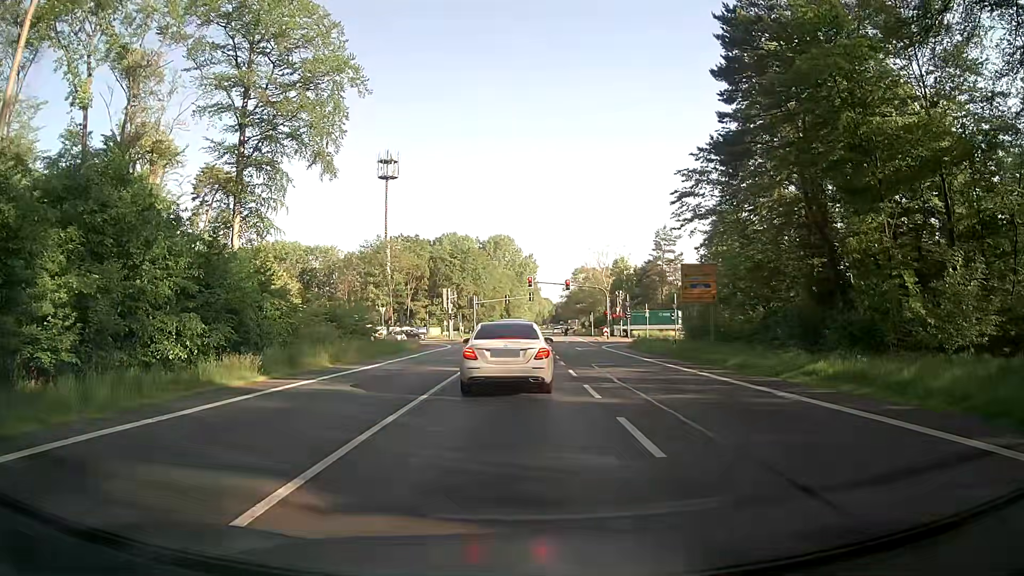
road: primary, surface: asphalt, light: Day
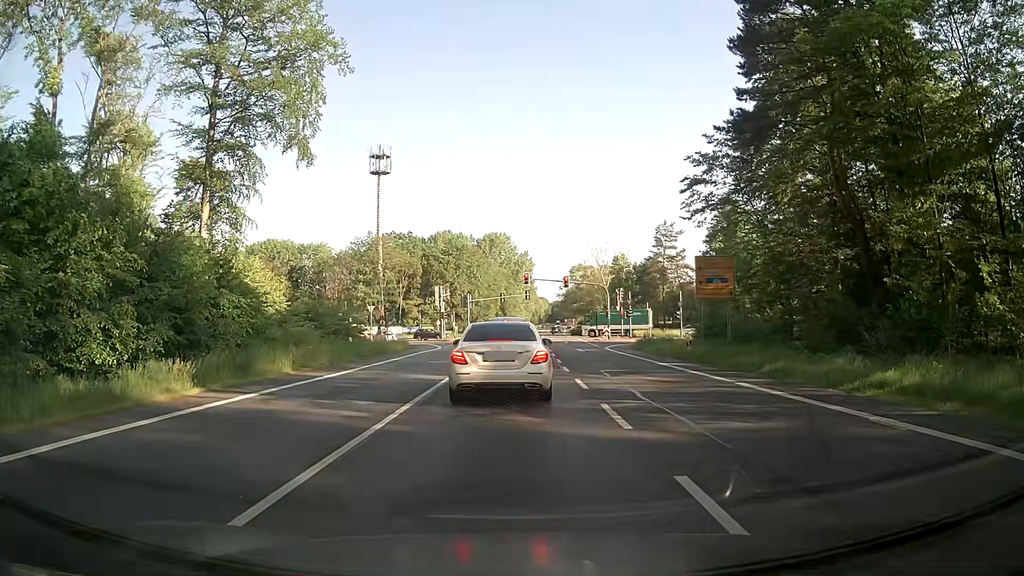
(0.0, +4.0) m; 0°
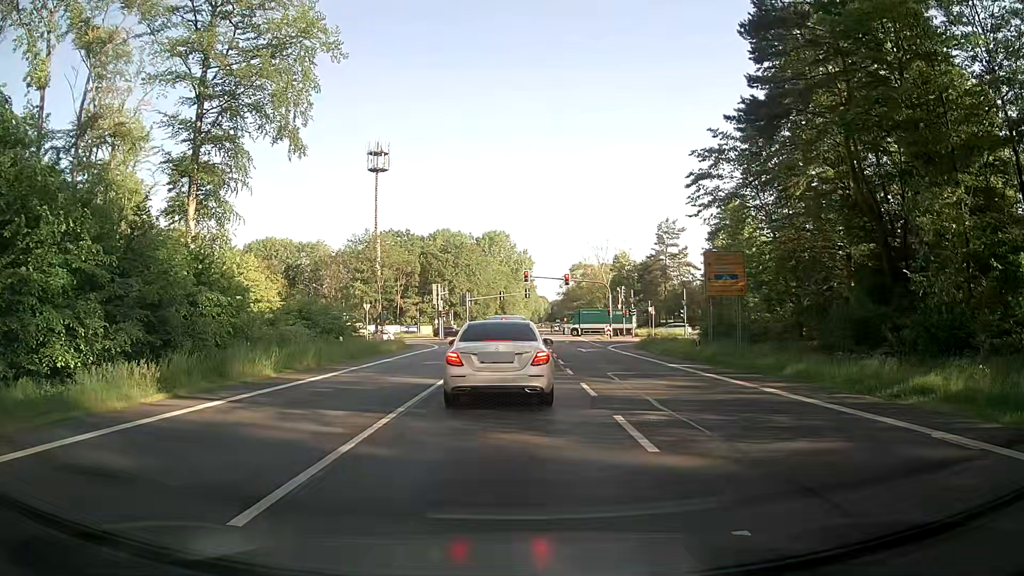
(0.0, +1.7) m; +1°
